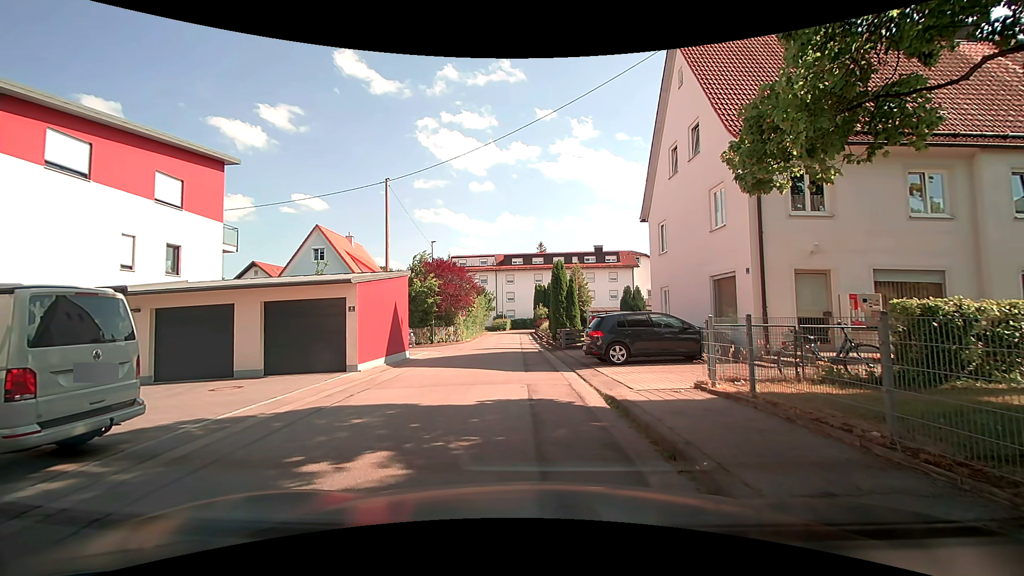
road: residential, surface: asphalt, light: Day
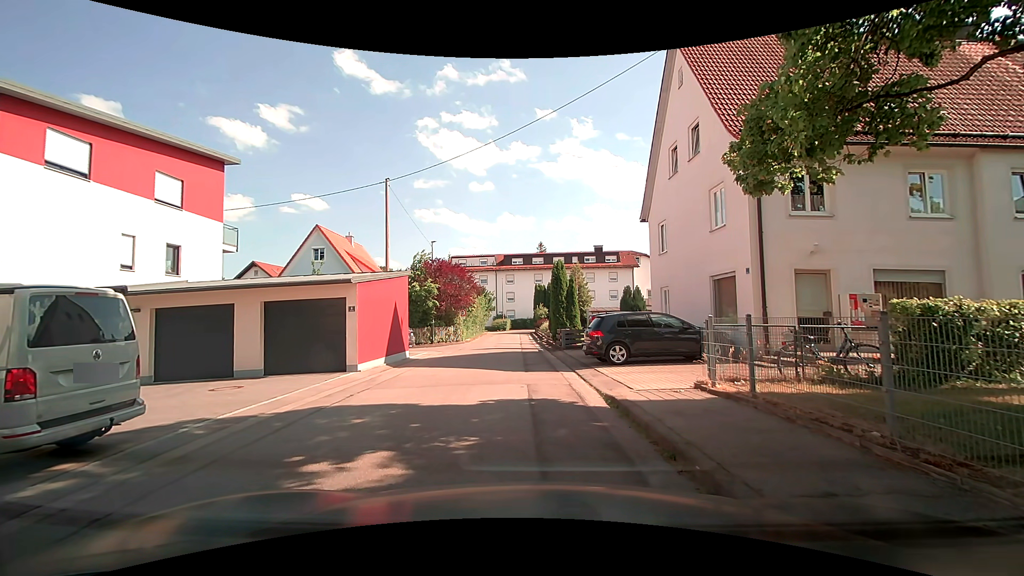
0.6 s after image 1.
(0.0, 0.0) m; 0°
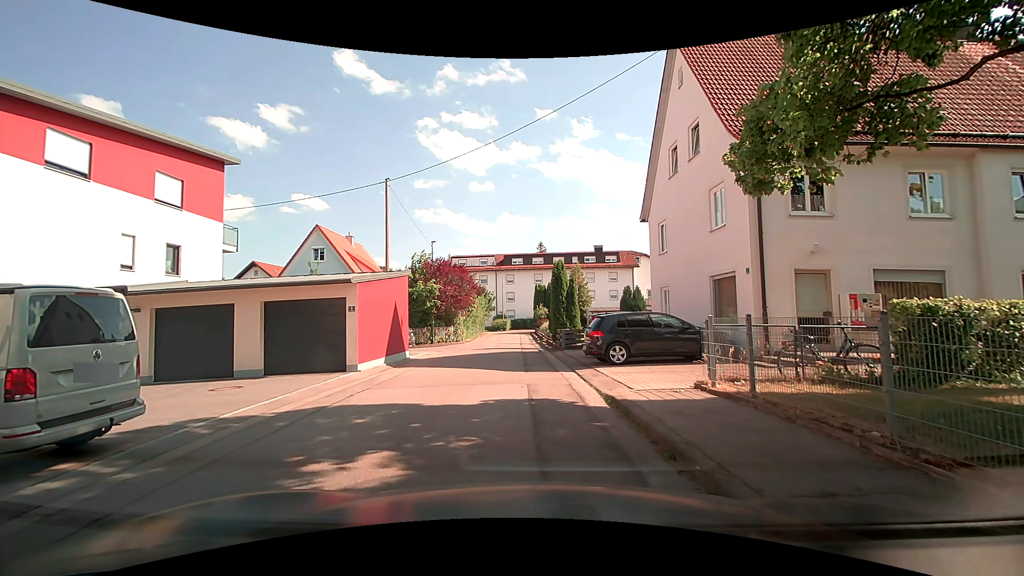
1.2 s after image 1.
(0.0, 0.0) m; 0°
